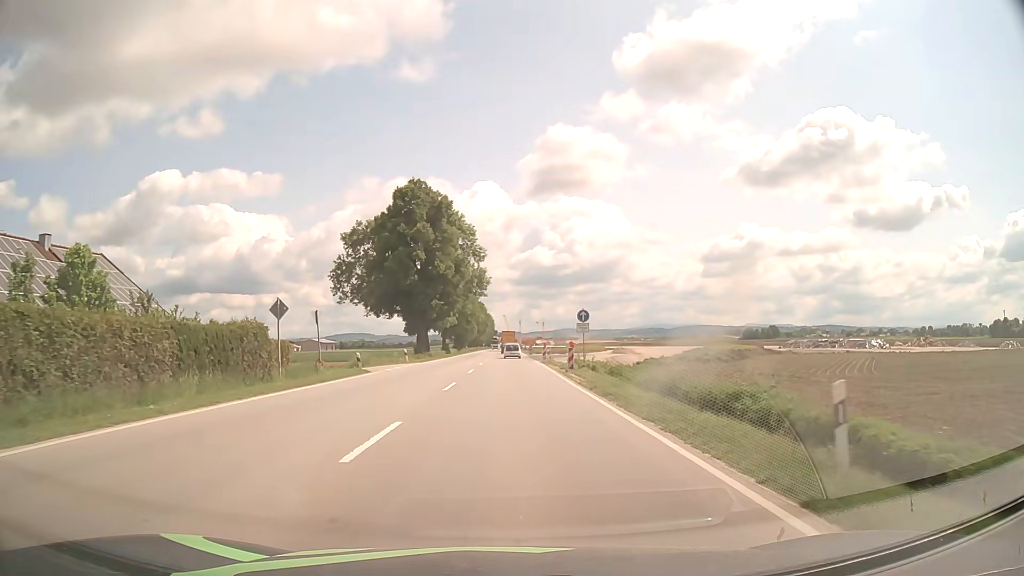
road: primary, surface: asphalt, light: Day
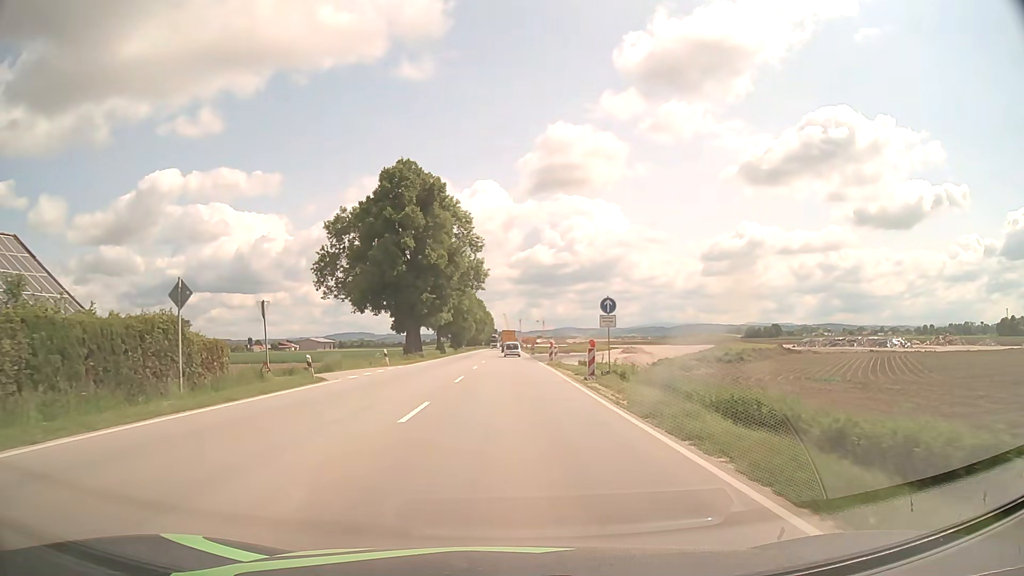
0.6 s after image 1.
(0.0, +8.0) m; 0°
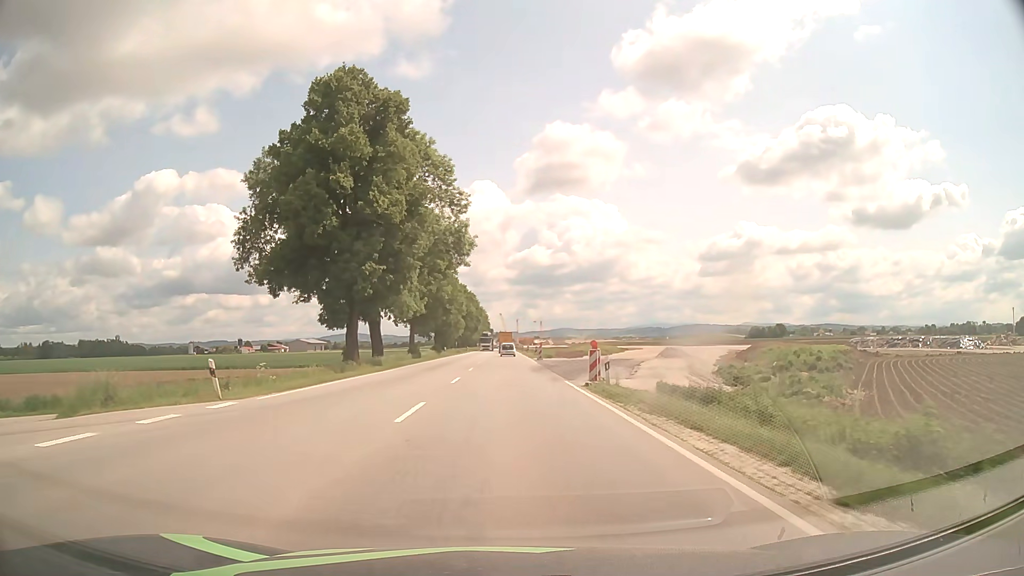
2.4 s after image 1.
(0.0, +23.9) m; 0°
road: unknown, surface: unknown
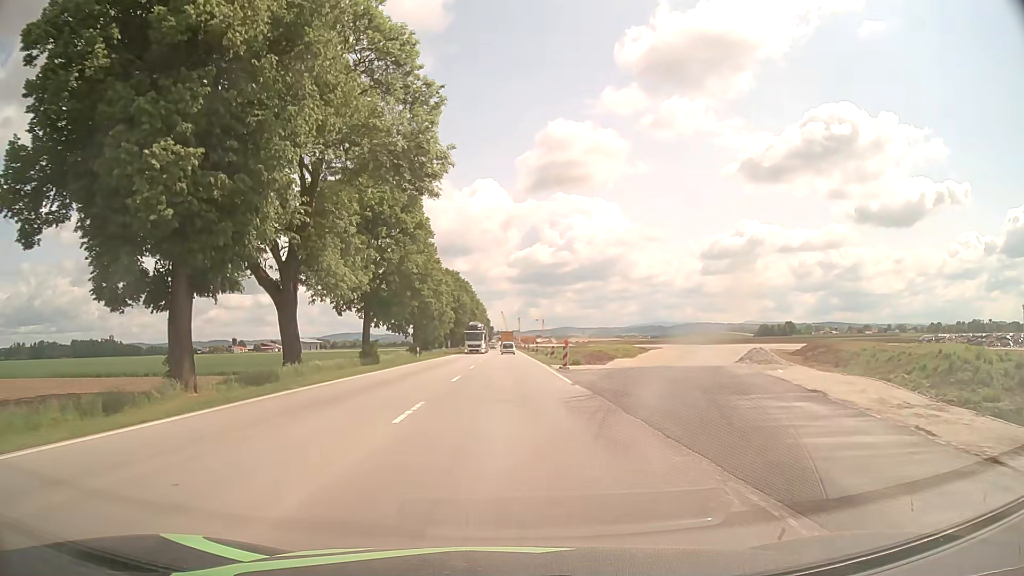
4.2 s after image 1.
(0.0, +23.8) m; 0°
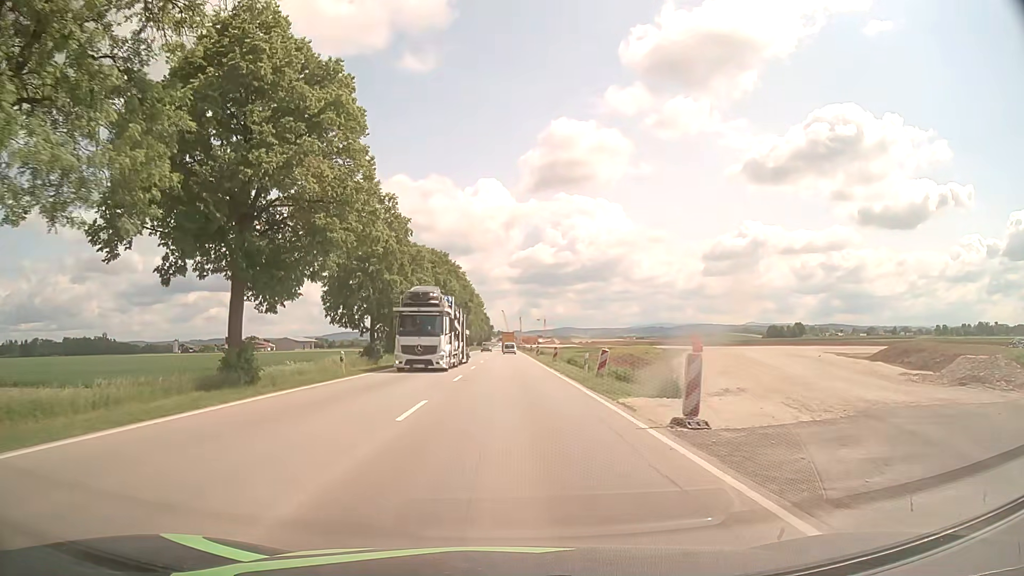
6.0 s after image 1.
(0.0, +23.8) m; 0°
